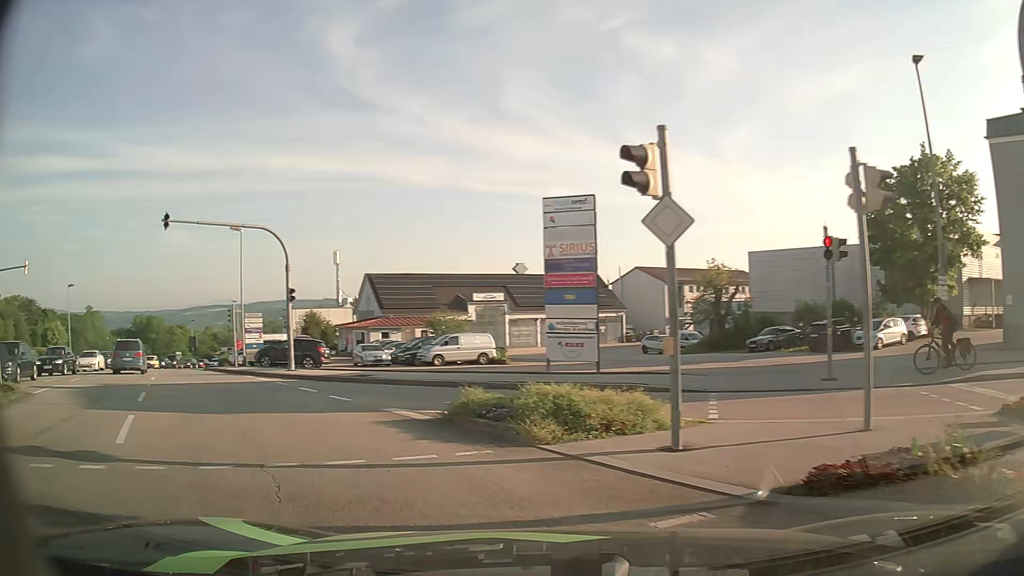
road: tertiary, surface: asphalt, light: Day
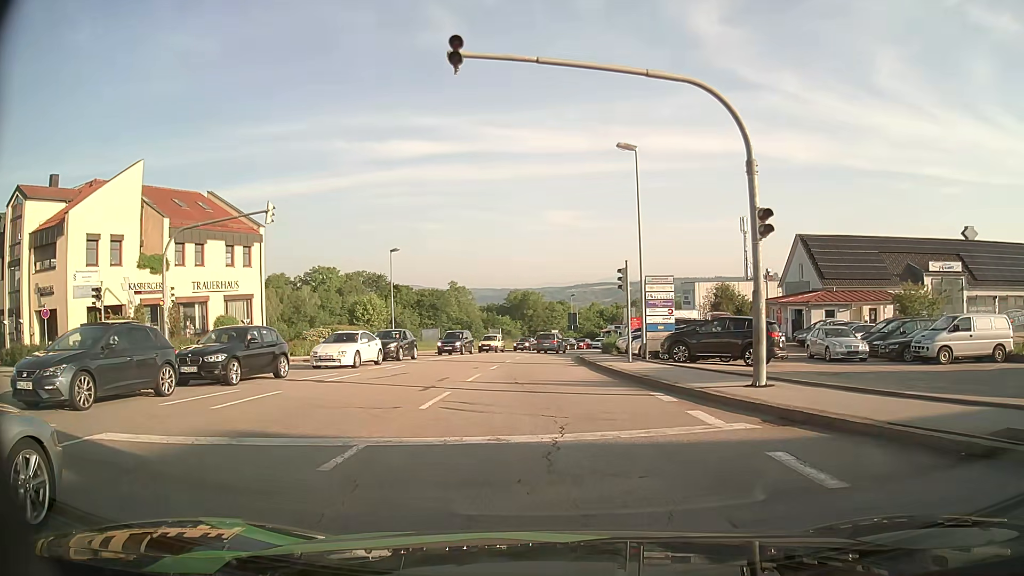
(-6.2, +13.4) m; -35°
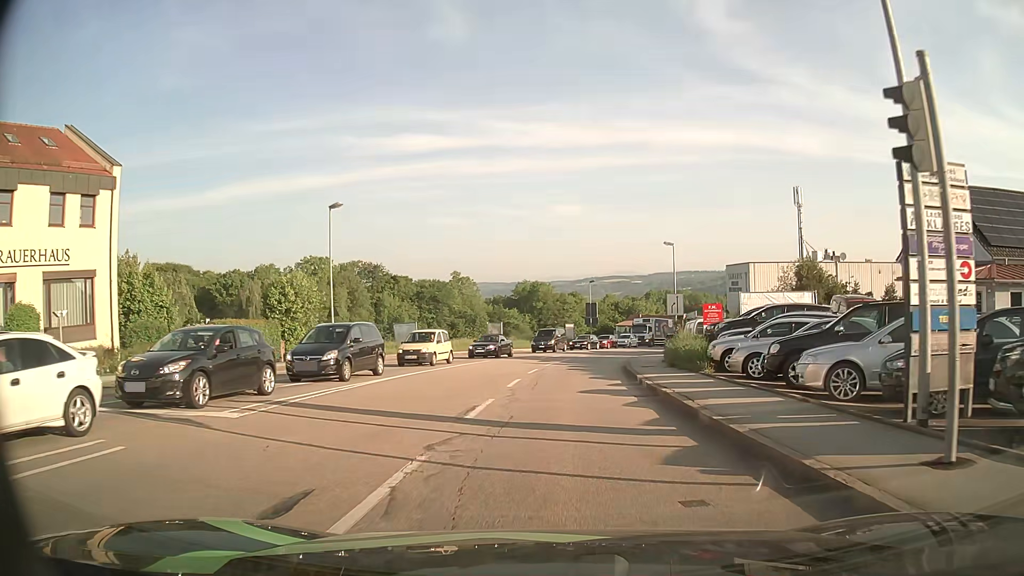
(-0.4, +19.1) m; -1°
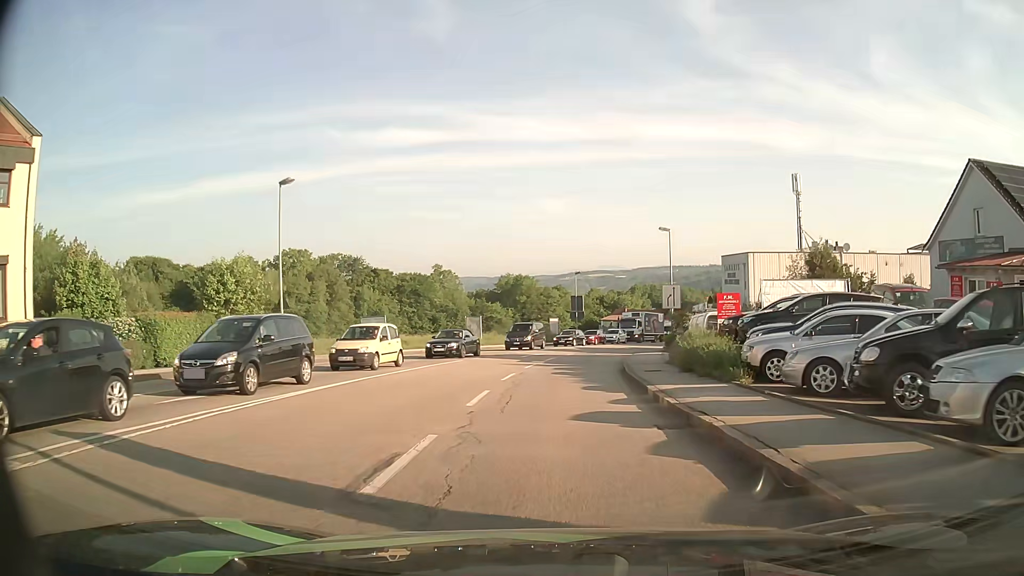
(+0.1, +5.0) m; +1°
(0, +10) (+1, +20) (+2, +30) (+3, +40) (+5, +50) (+8, +59) (+11, +69) (+15, +78) (+19, +87) (+23, +96) m
